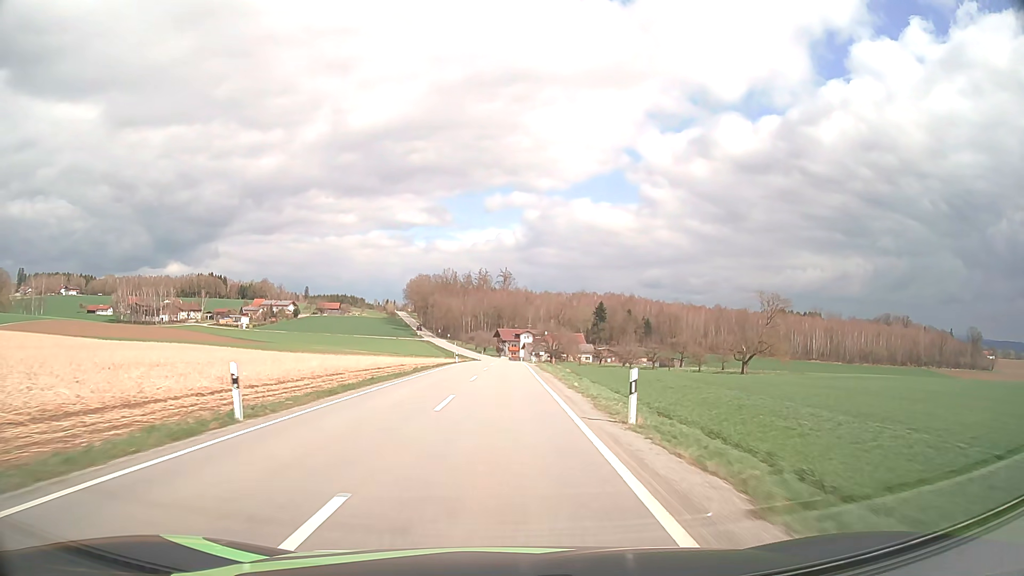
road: tertiary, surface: asphalt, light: Day
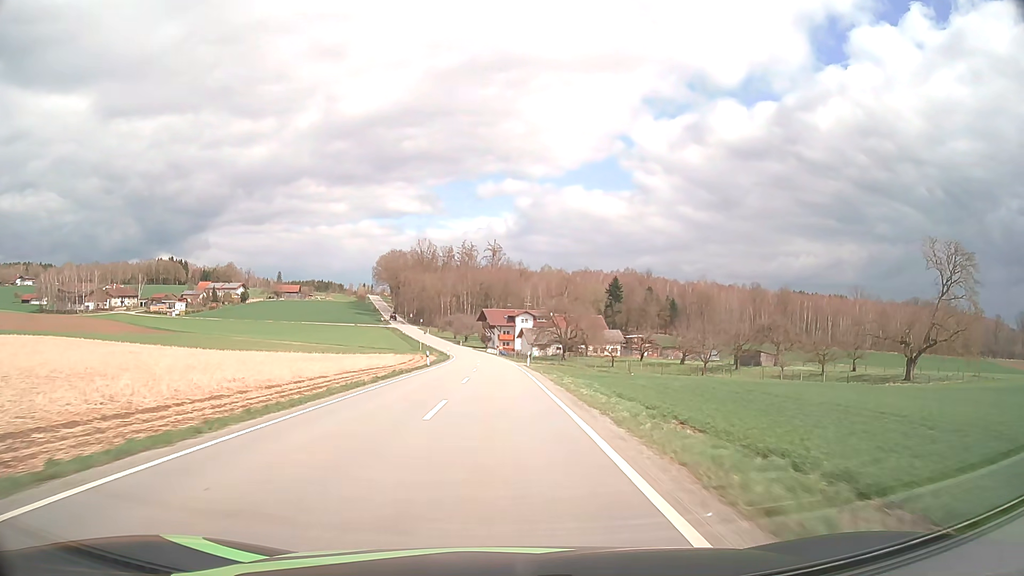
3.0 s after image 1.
(+0.4, +61.6) m; +1°
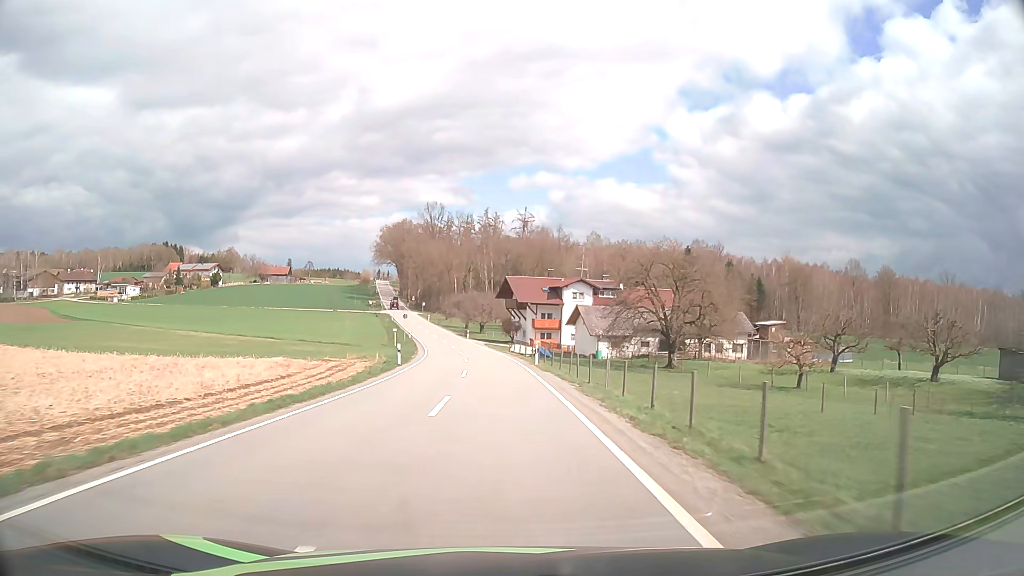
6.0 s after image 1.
(-1.0, +59.4) m; -3°
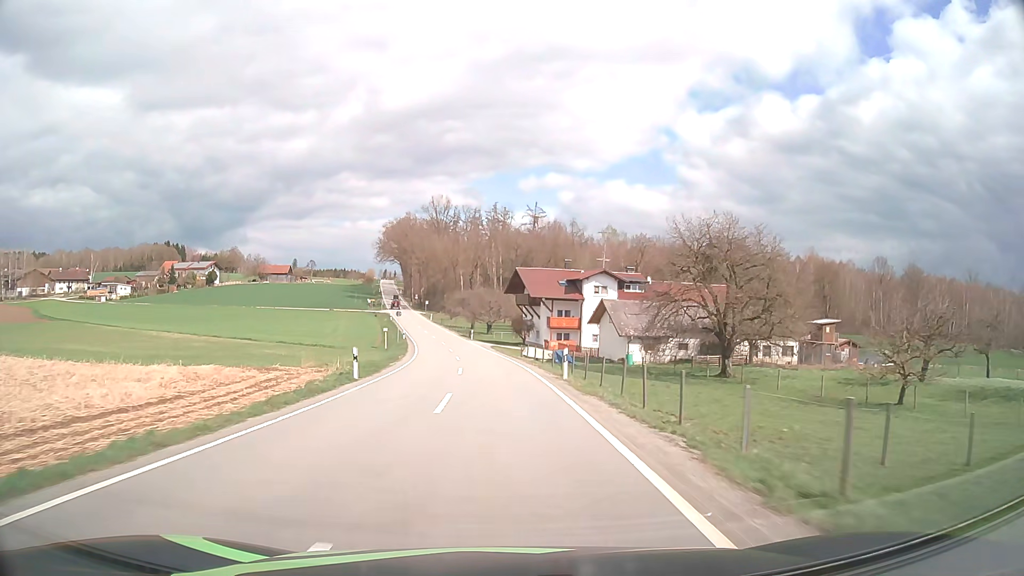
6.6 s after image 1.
(-0.1, +11.7) m; -1°
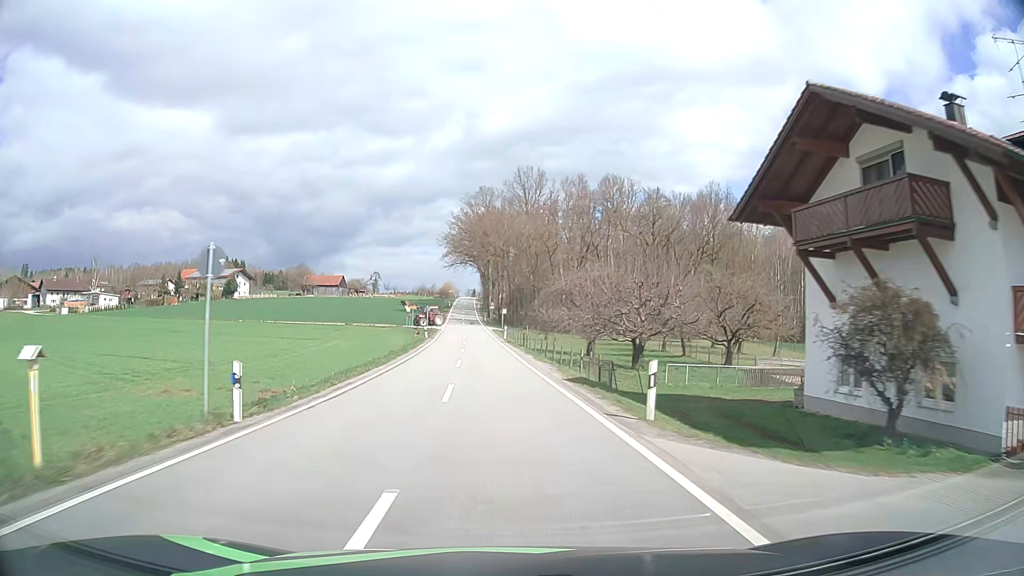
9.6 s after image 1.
(-4.0, +57.8) m; -8°
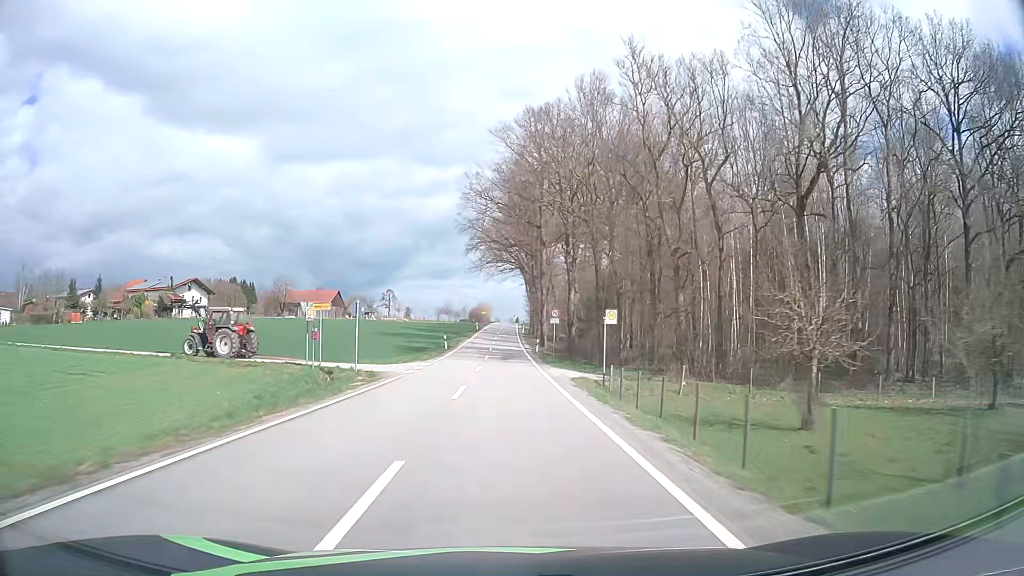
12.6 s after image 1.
(-2.3, +57.9) m; -4°
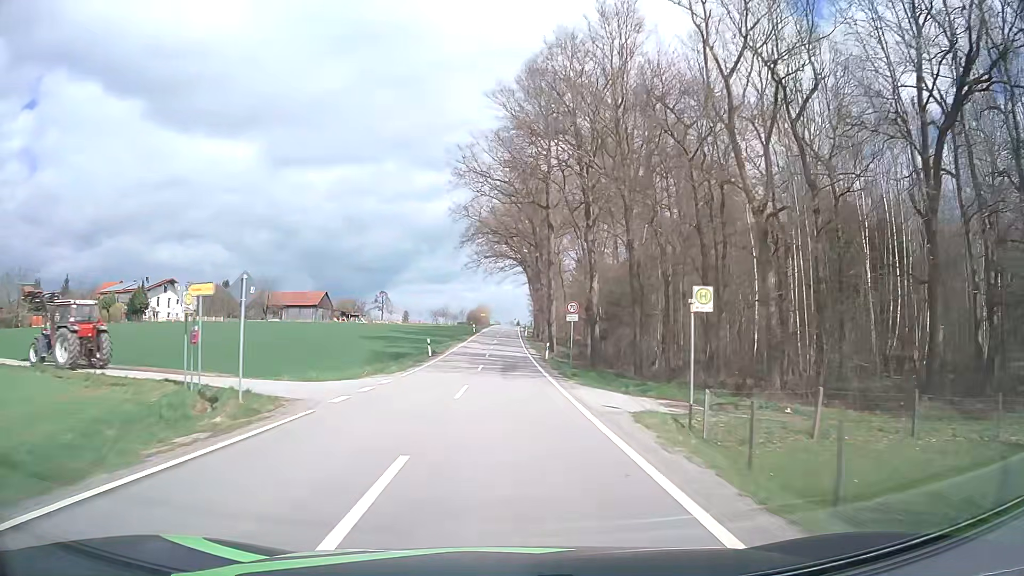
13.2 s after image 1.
(0.0, +11.5) m; 0°
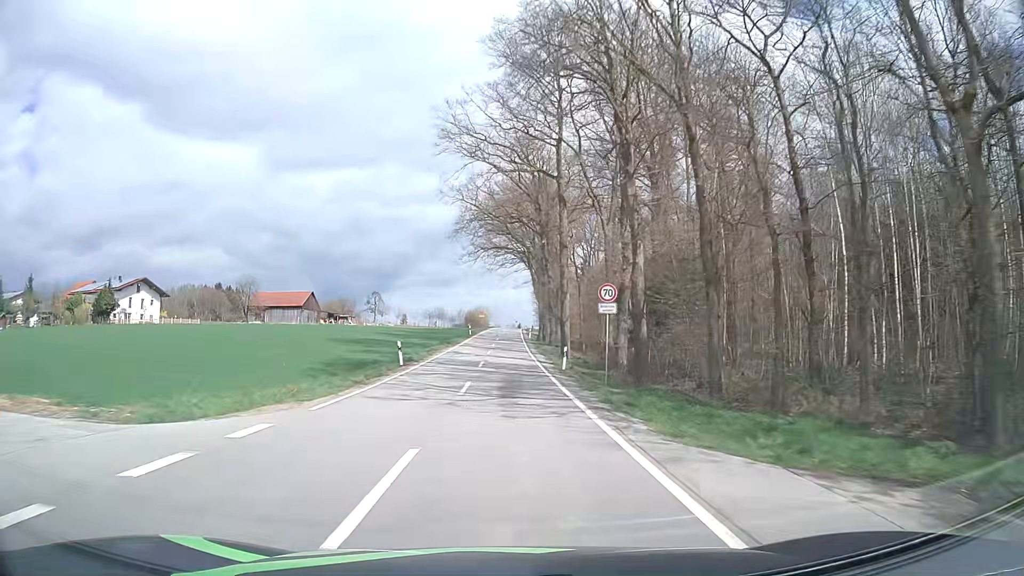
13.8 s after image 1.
(0.0, +11.4) m; 0°
(0, +10) (0, +20) (0, +30) (0, +40) (0, +50) (0, +60) (0, +70) (0, +80) (0, +90) (+1, +100) m
